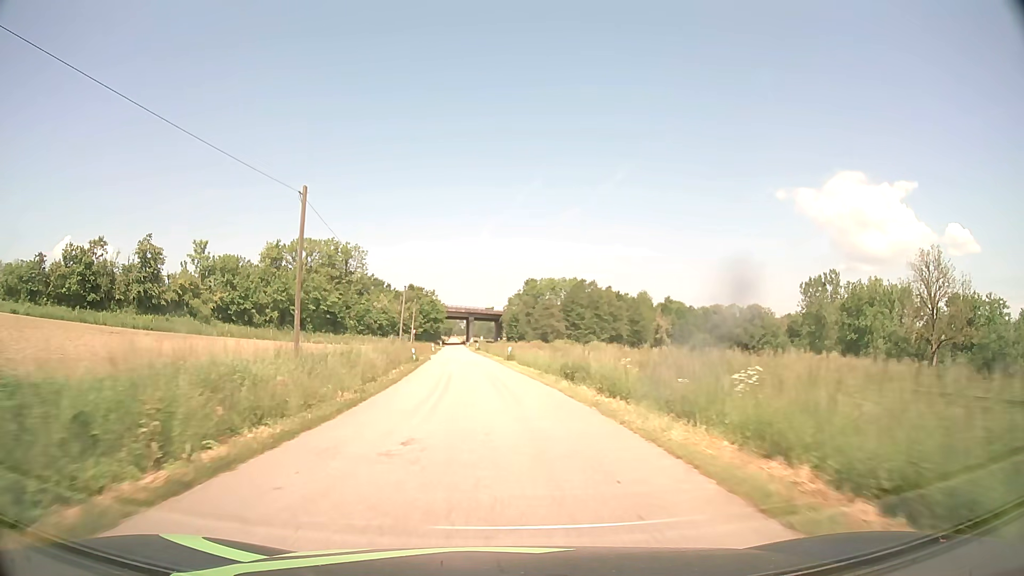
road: tertiary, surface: asphalt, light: Day
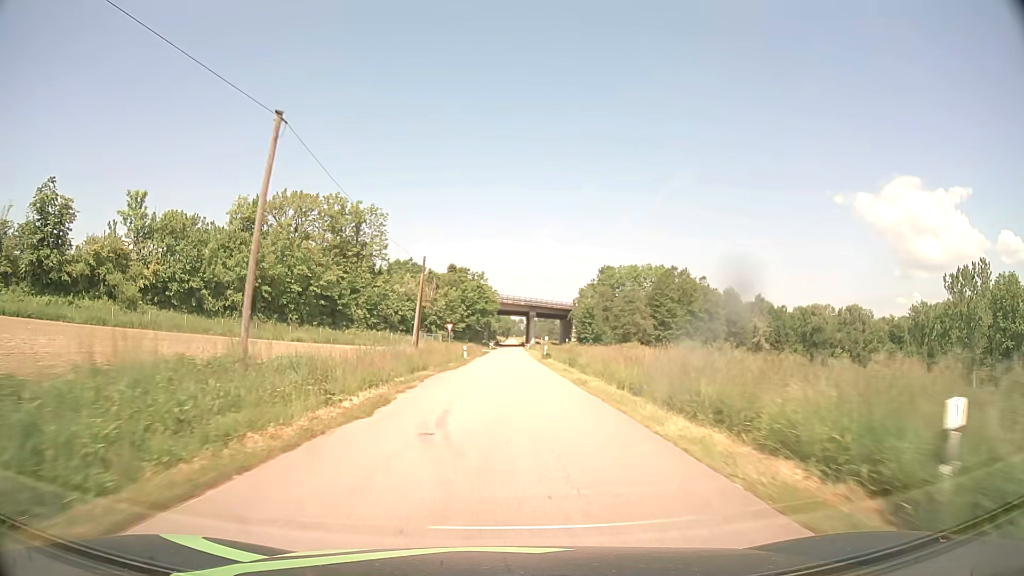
(-2.5, +42.9) m; -5°
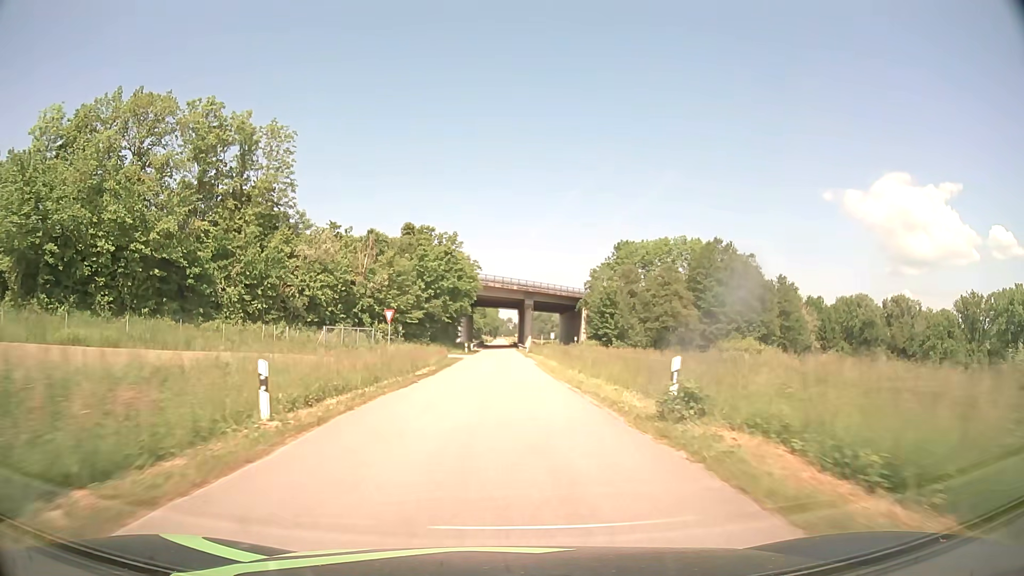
(+0.3, +43.0) m; +1°
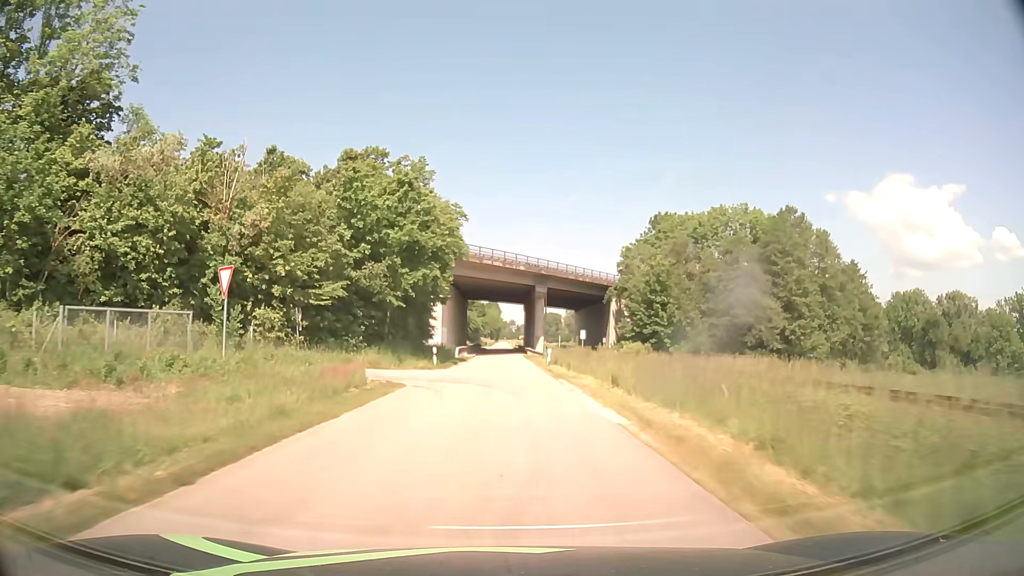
(0.0, +32.2) m; 0°
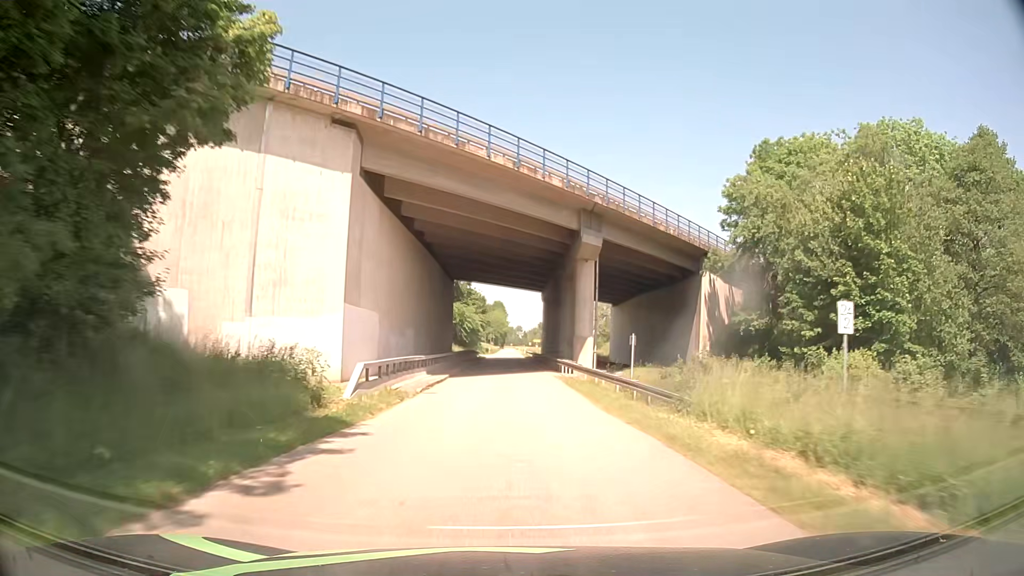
(-0.3, +42.9) m; -1°
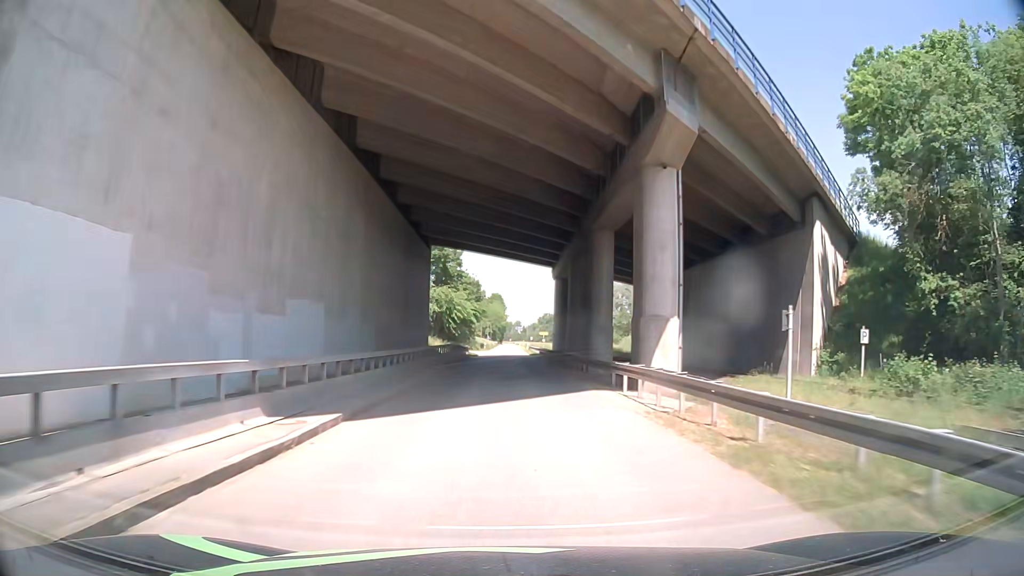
(+0.1, +21.4) m; 0°
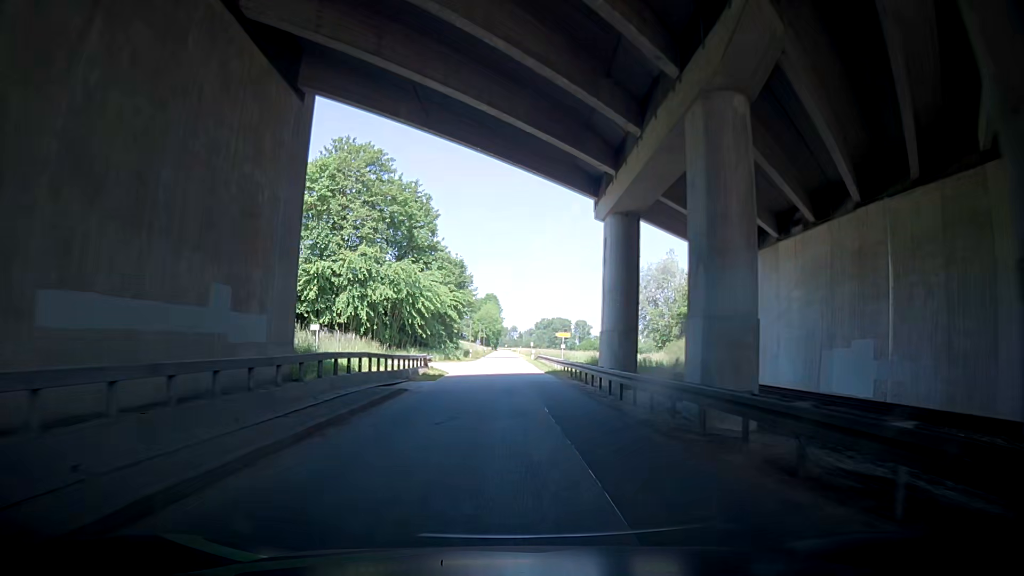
(+0.1, +32.1) m; -1°
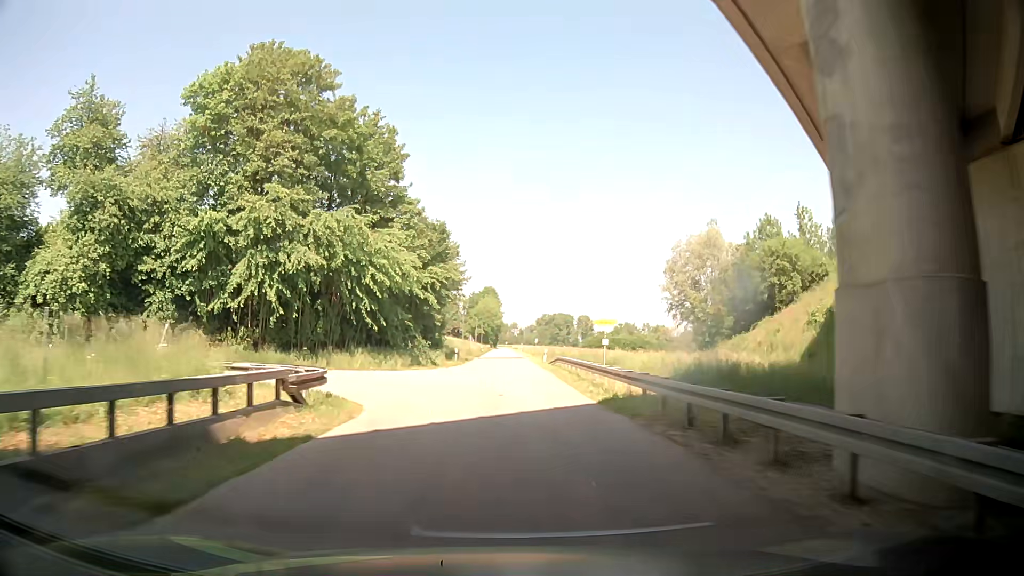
(+0.3, +21.4) m; -1°
(0, +10) (0, +20) (+1, +30) (+1, +40) (+2, +50) (+2, +60) (+3, +70) (+3, +80) (+4, +90) (+4, +100) m
